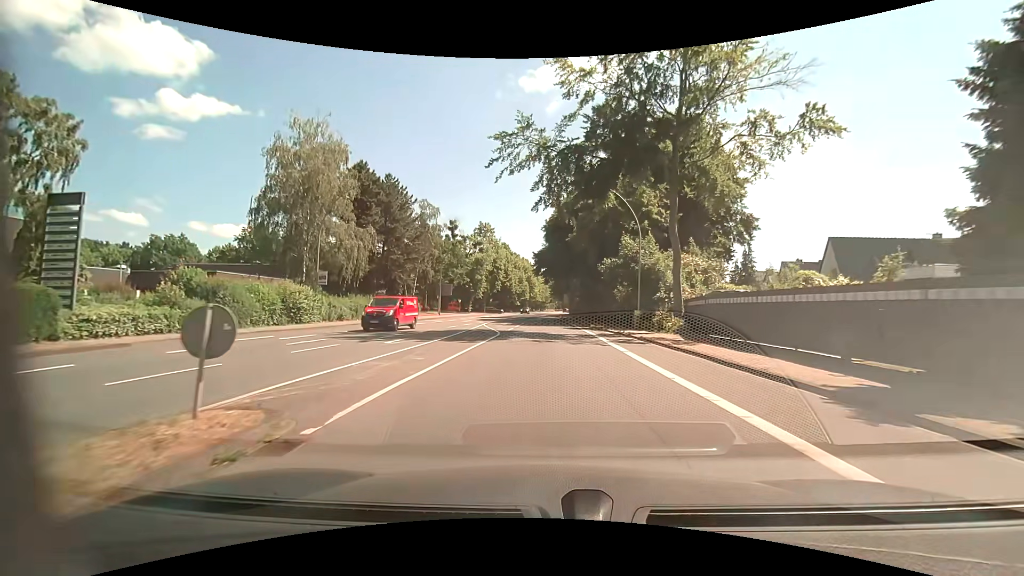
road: primary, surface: asphalt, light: Day
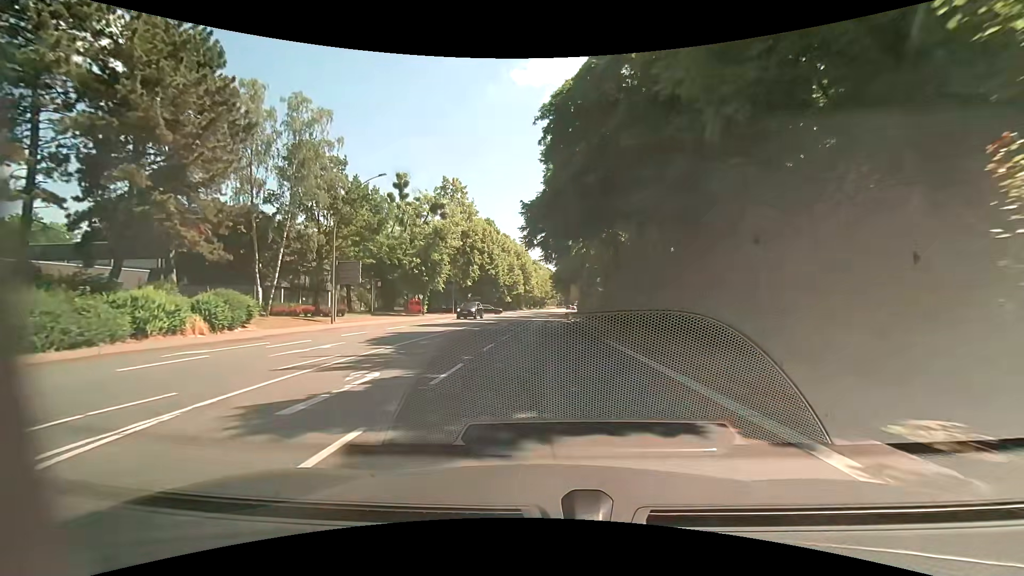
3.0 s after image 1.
(+0.1, +33.9) m; 0°
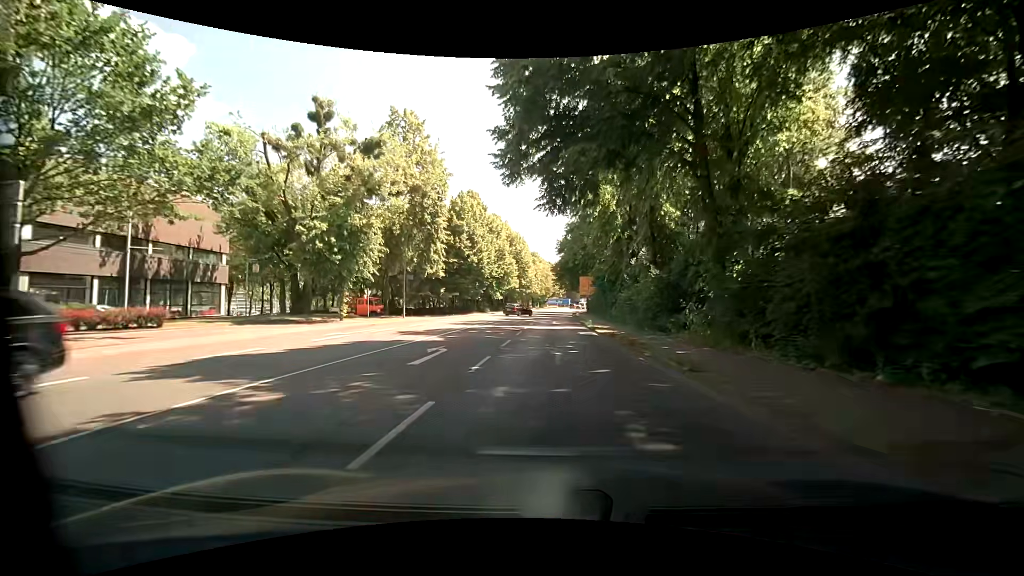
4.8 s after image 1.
(-0.1, +22.8) m; 0°
(0, +10) (0, +20) (0, +30) (0, +40) (+1, +50) (+1, +60) (+1, +70) (+2, +80) (+2, +90) (+2, +100) m
